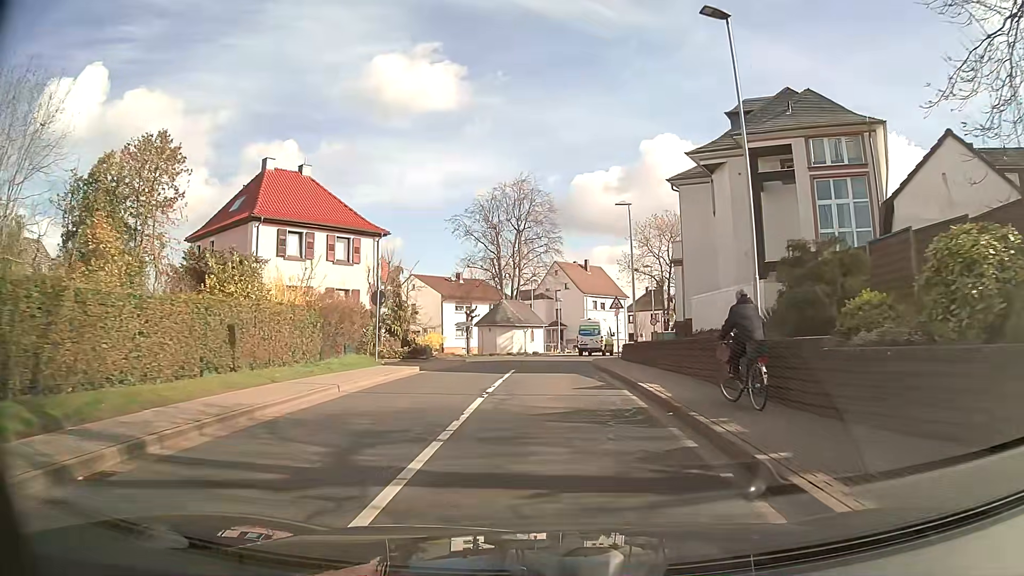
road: unclassified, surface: asphalt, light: Day
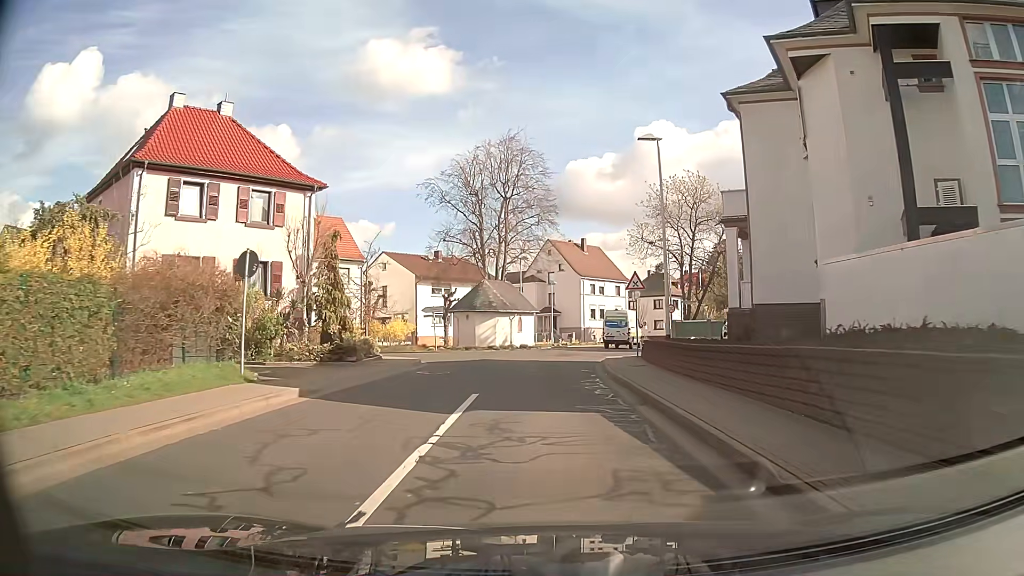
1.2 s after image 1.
(+0.1, +10.6) m; +1°
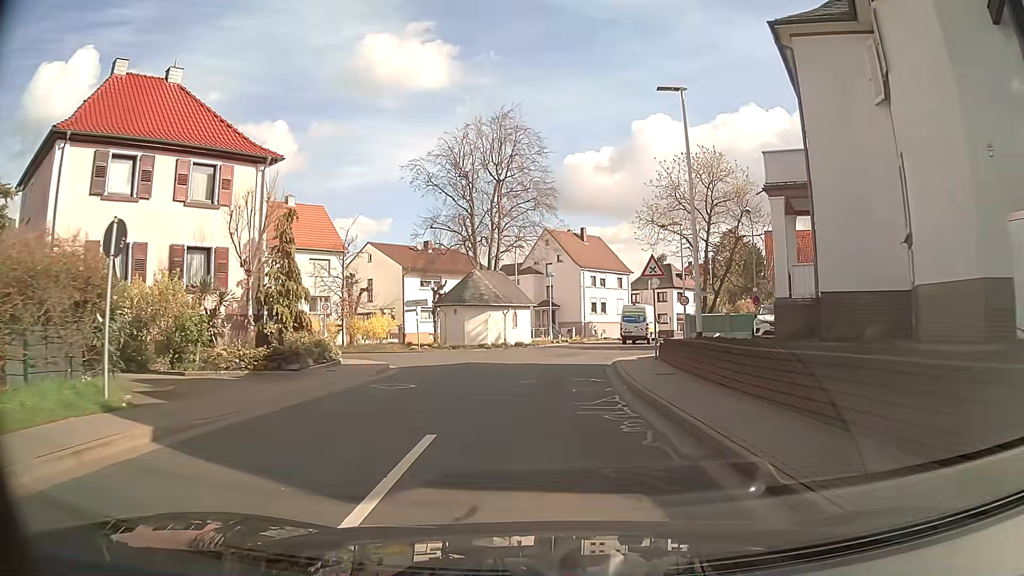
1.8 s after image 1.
(0.0, +4.8) m; 0°
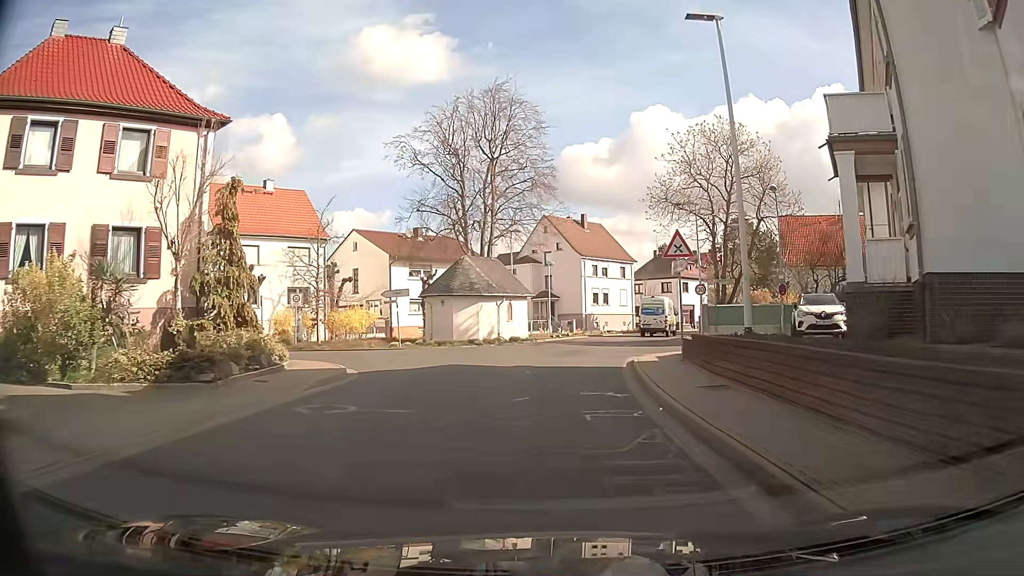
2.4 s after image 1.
(0.0, +4.4) m; 0°
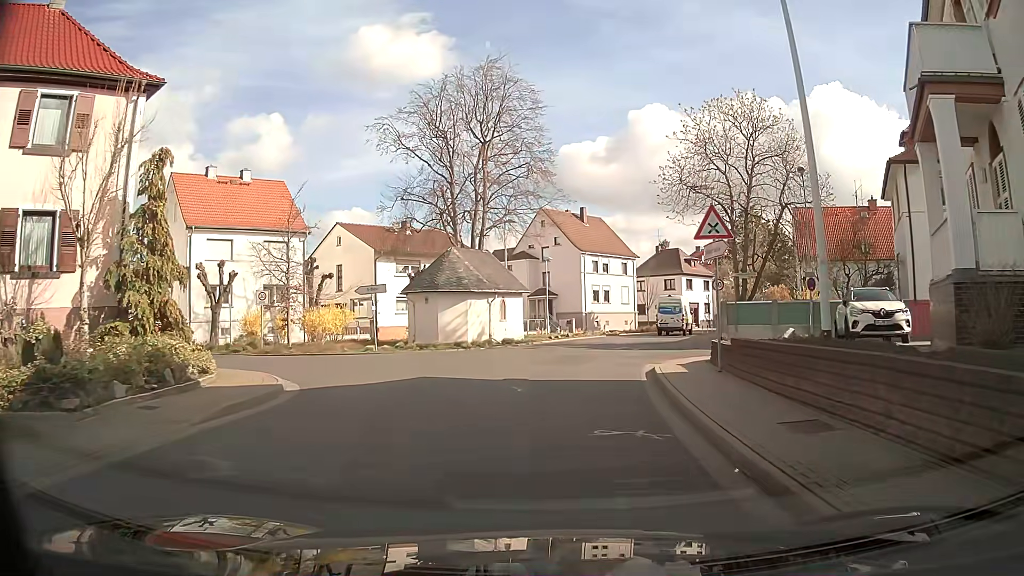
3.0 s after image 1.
(0.0, +4.0) m; 0°
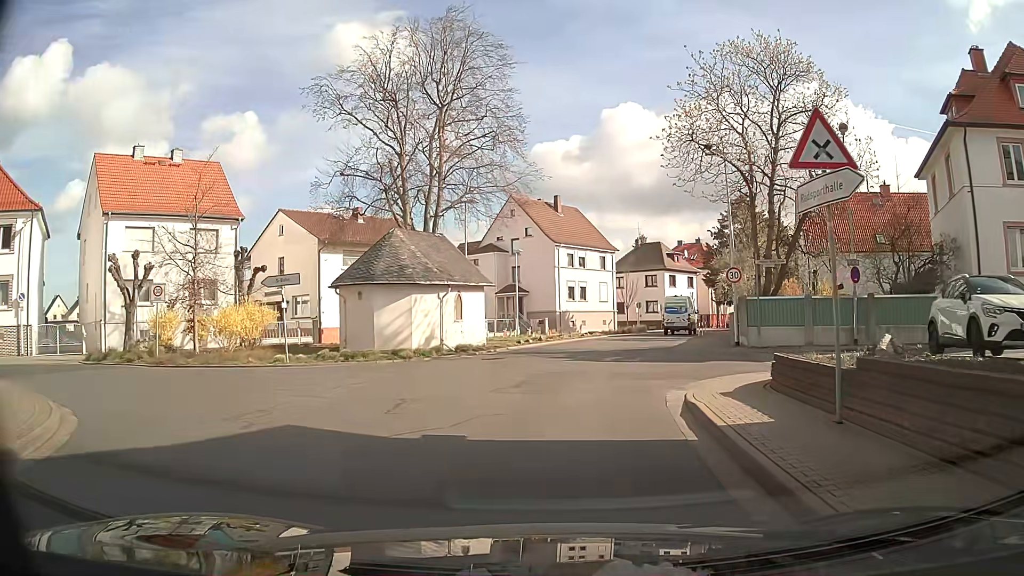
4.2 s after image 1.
(+0.1, +6.7) m; +3°
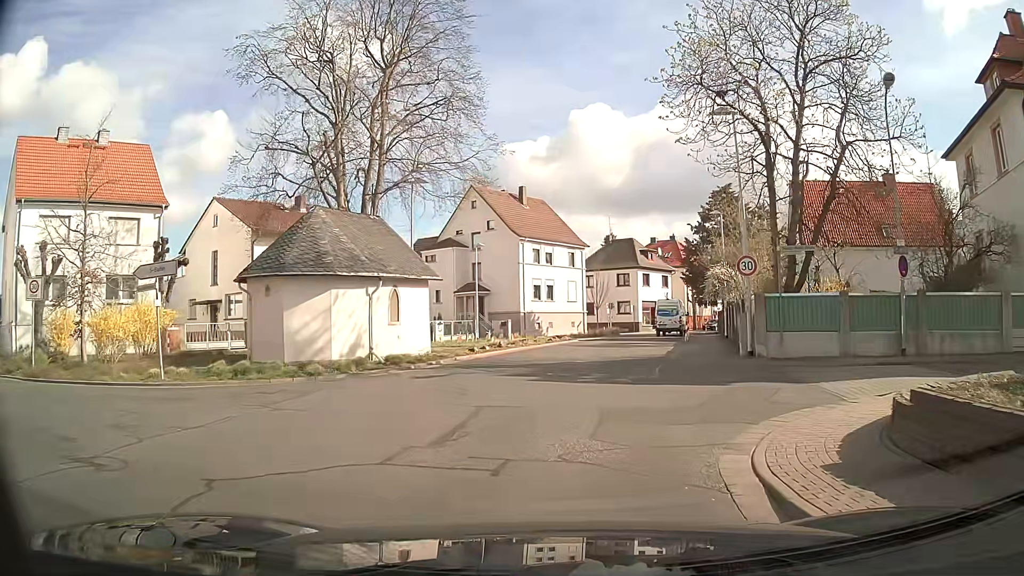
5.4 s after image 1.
(+0.1, +5.4) m; +3°
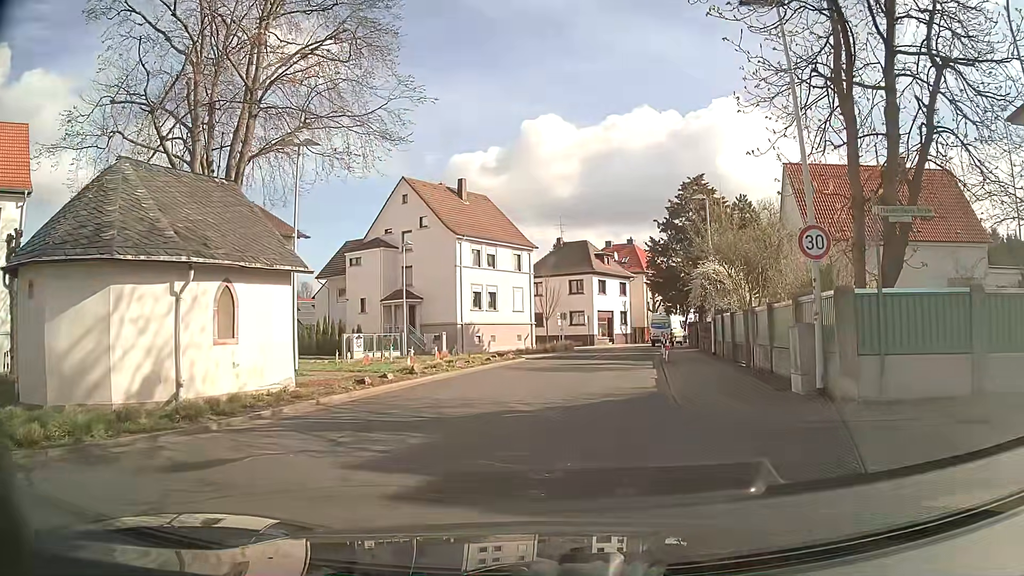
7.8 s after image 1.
(+0.2, +8.2) m; +4°
(+1, +10) (+2, +20) (+3, +30) (+5, +40) (+7, +49) (+11, +59) (+16, +67) (+22, +75) (+27, +84) (+32, +92) m
